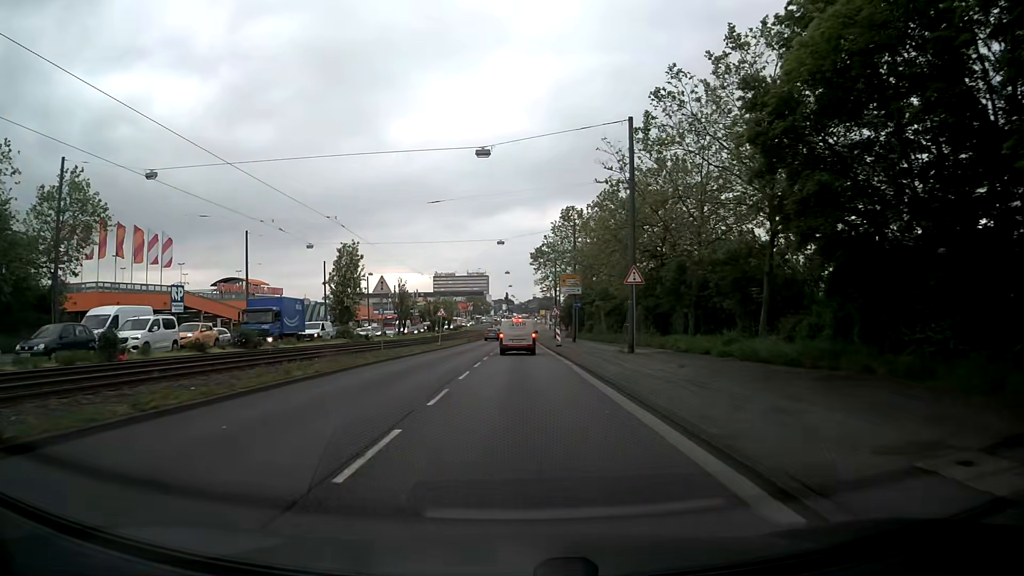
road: primary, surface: asphalt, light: Day
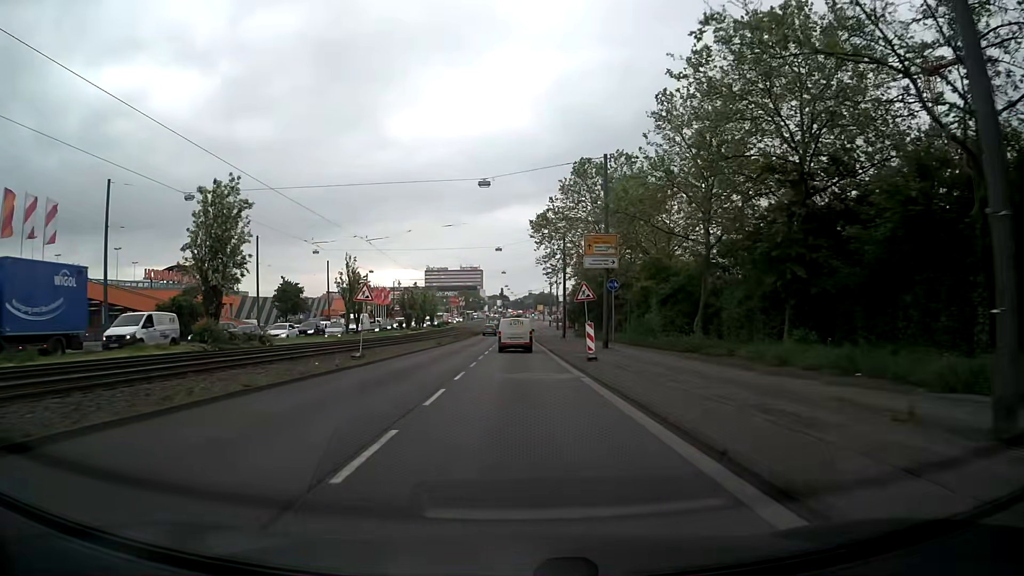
(-0.1, +23.9) m; -1°
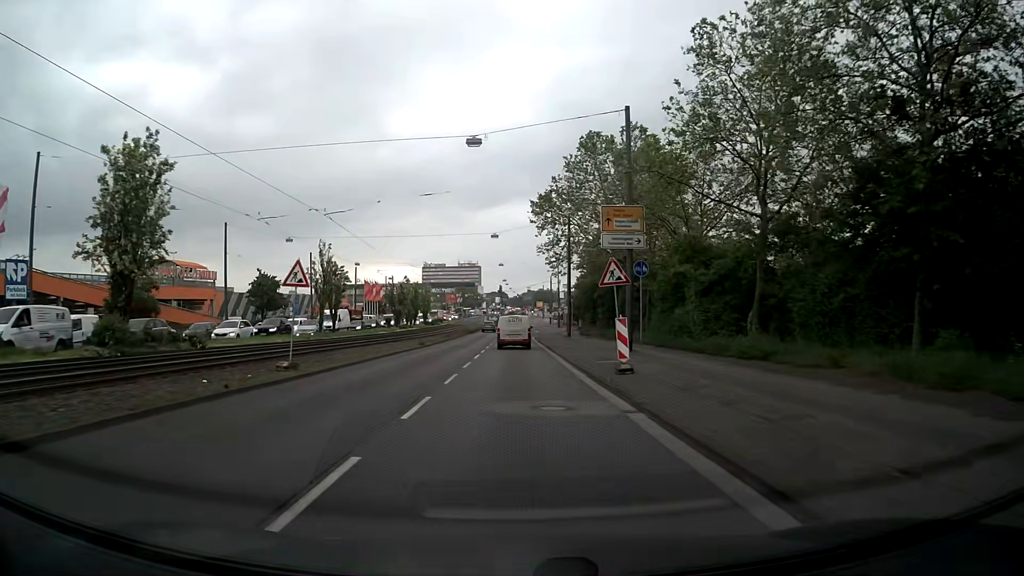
(+0.1, +8.0) m; +2°
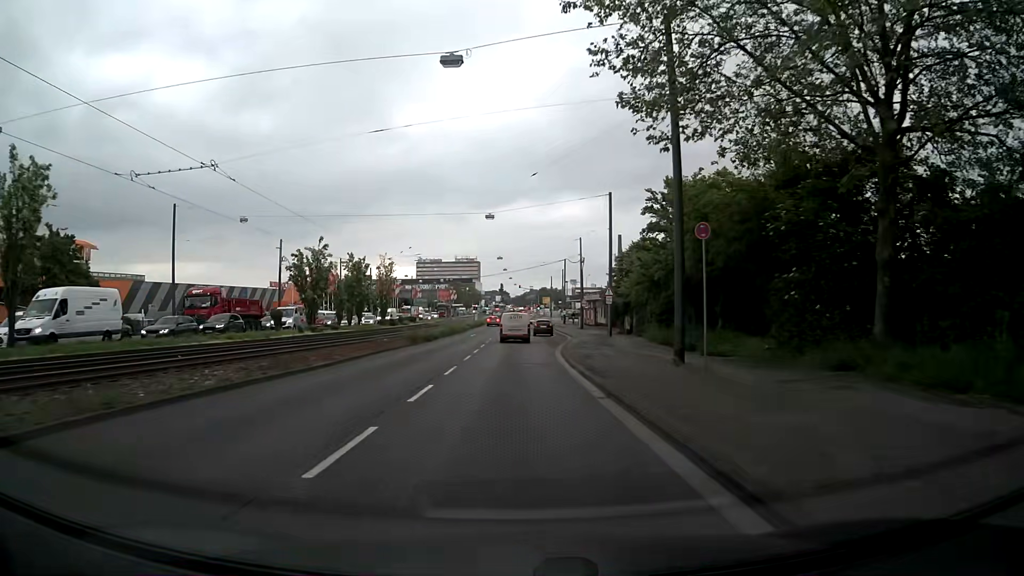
(-0.5, +39.8) m; -1°
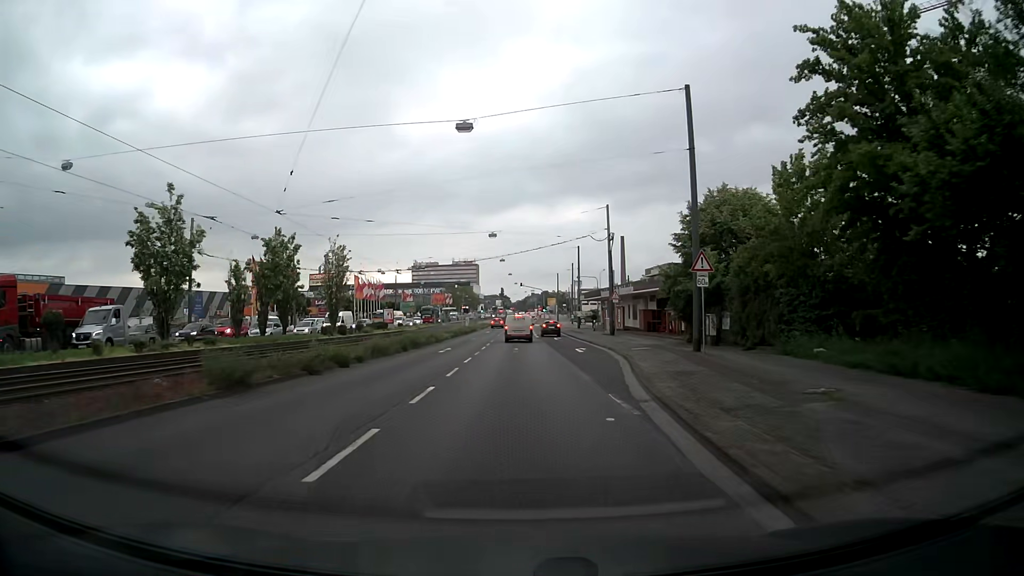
(-0.1, +23.8) m; -1°
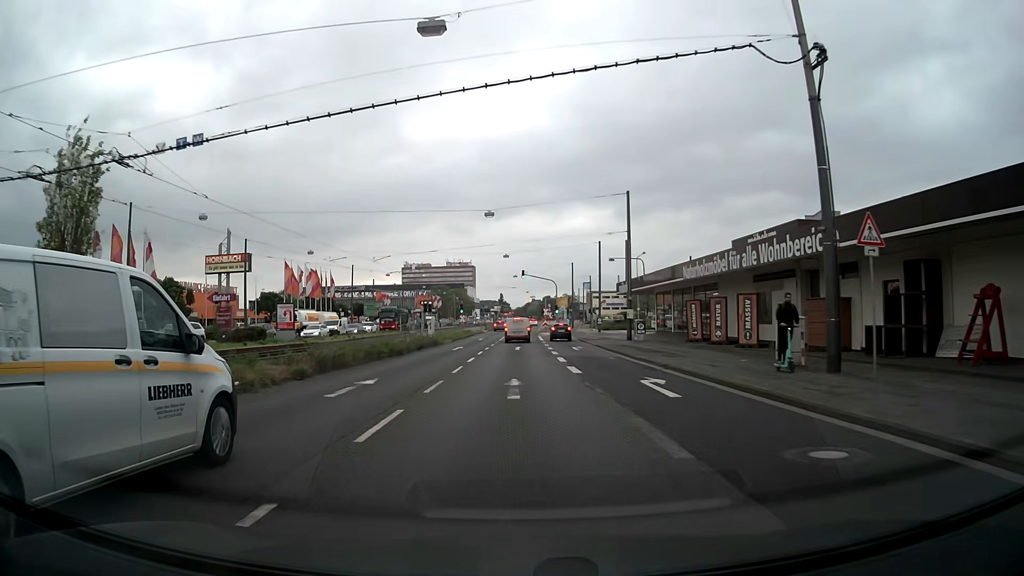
(+0.2, +39.5) m; 0°
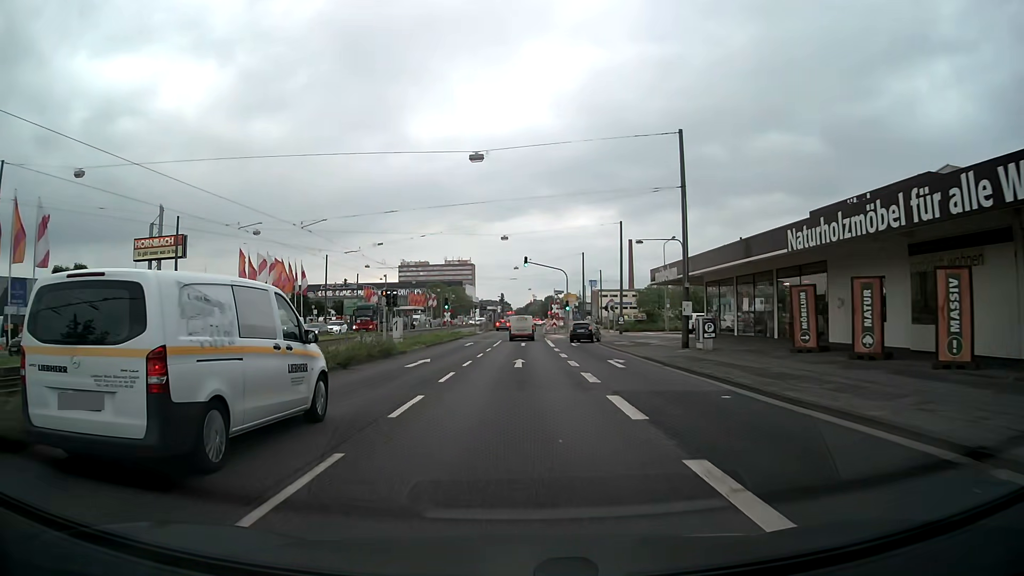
(0.0, +15.9) m; 0°
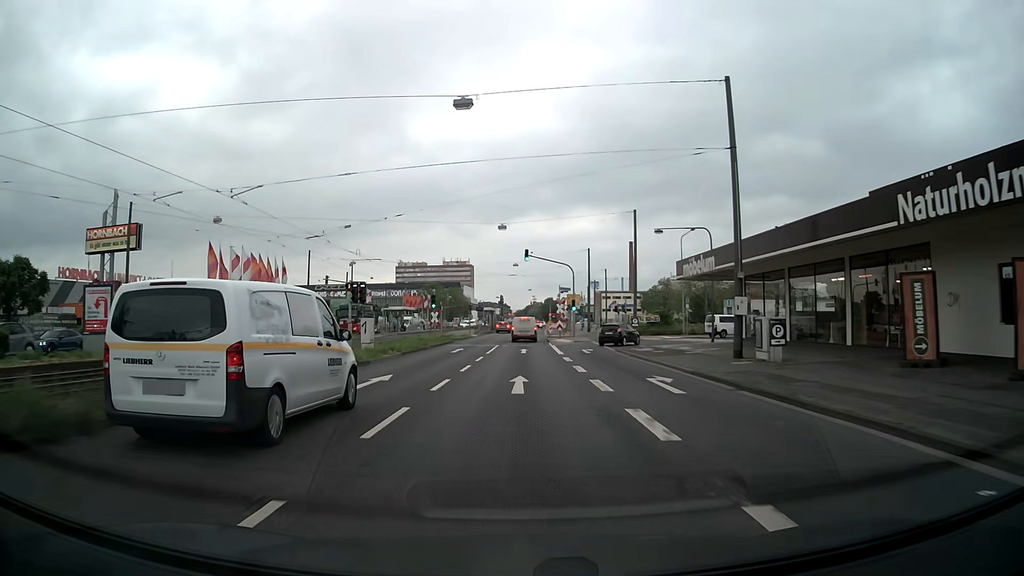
(0.0, +7.9) m; 0°
(0, +10) (0, +20) (0, +30) (0, +40) (+1, +50) (+1, +60) (+1, +70) (+2, +80) (+2, +90) (+2, +100) m
